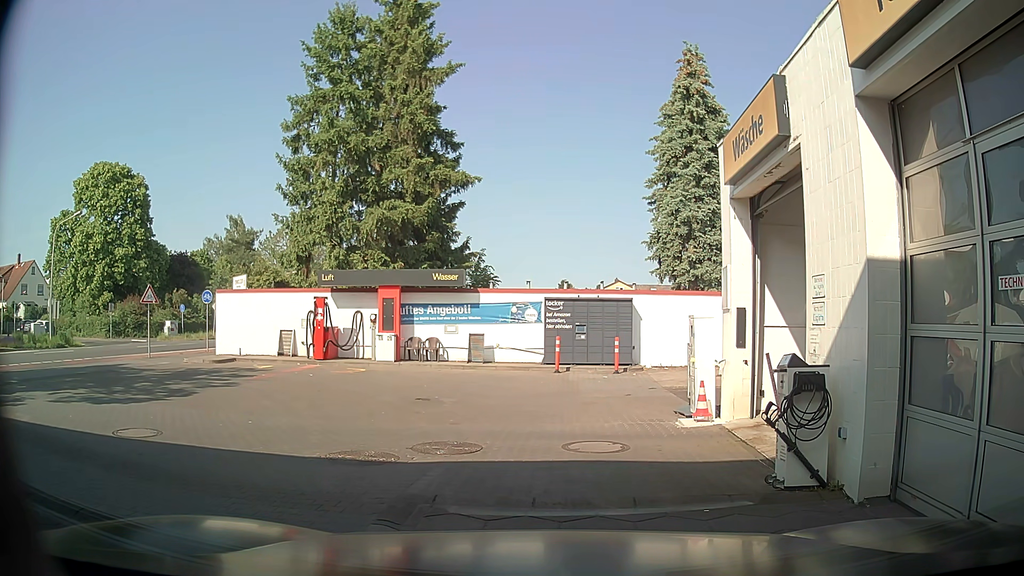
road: service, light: Day
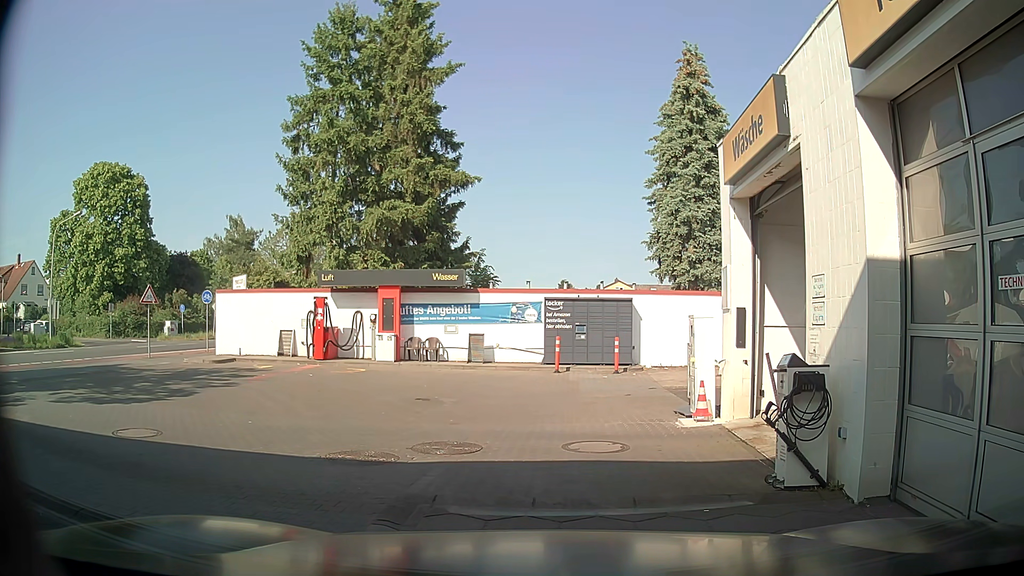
(0.0, 0.0) m; 0°
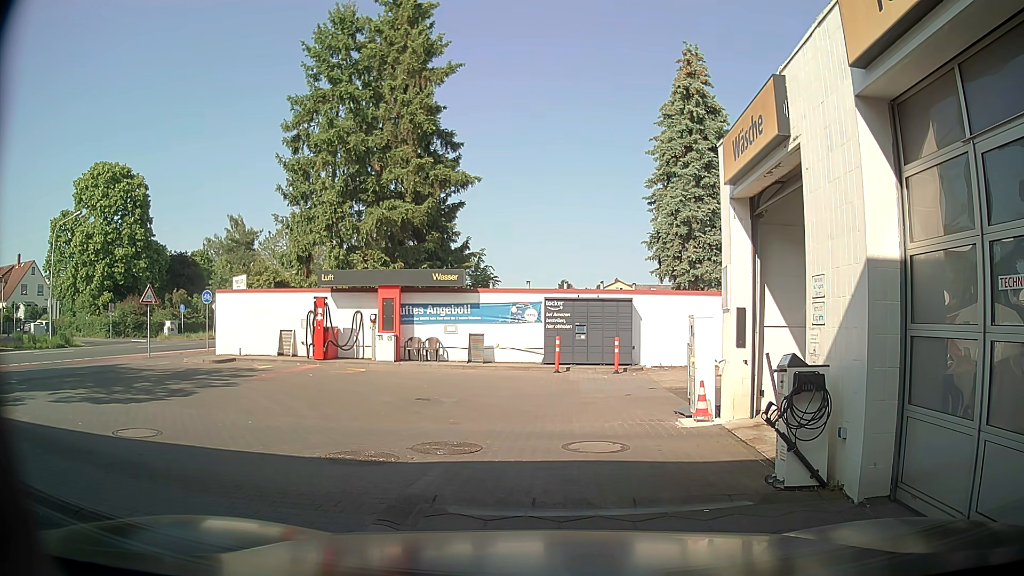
(0.0, 0.0) m; 0°
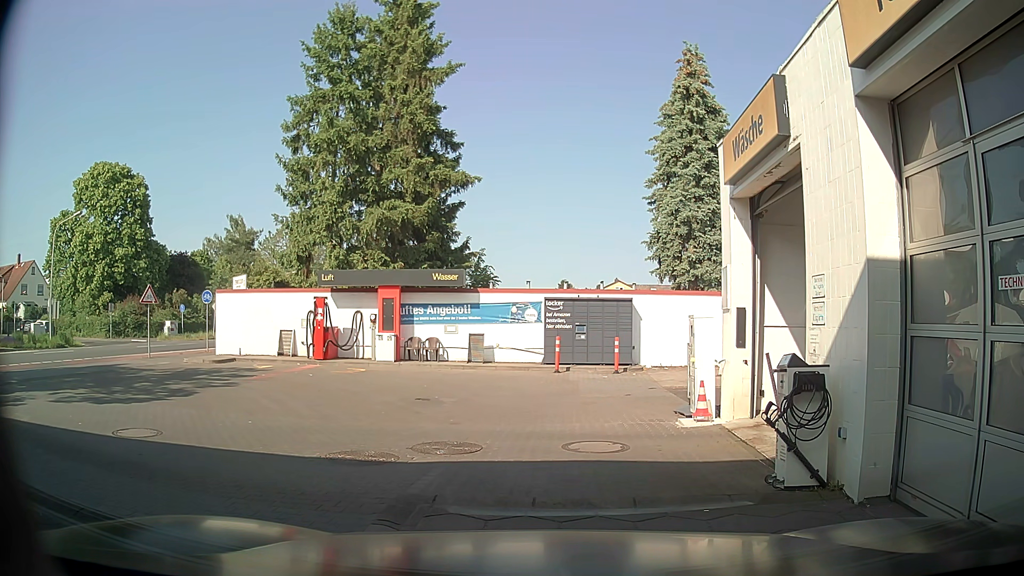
(0.0, 0.0) m; 0°
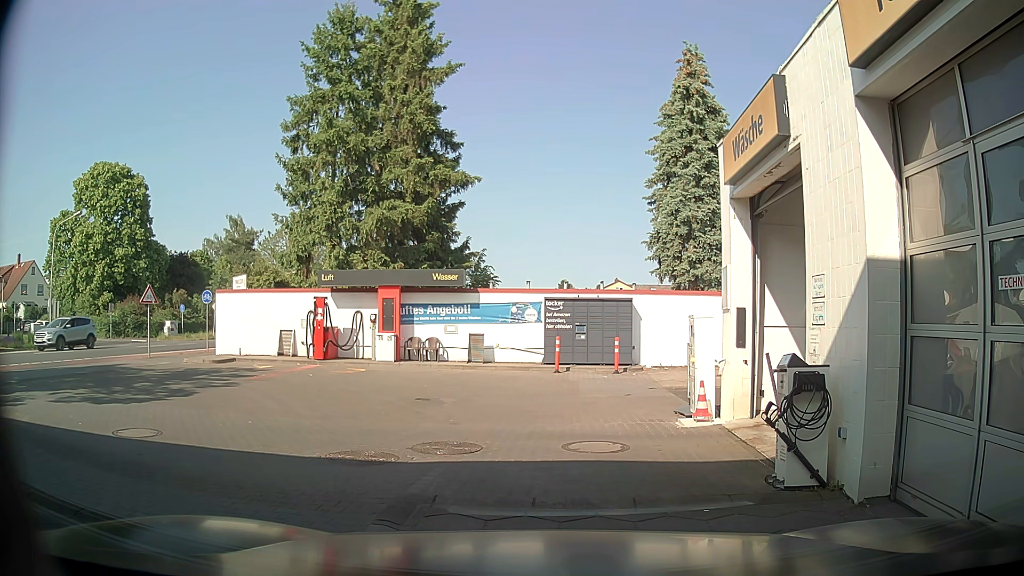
(0.0, 0.0) m; 0°
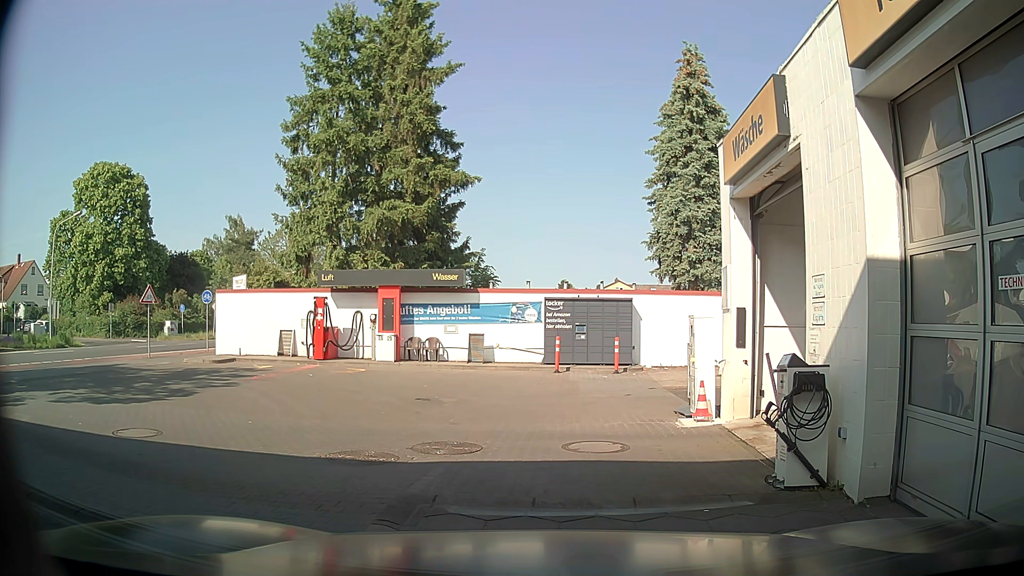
(0.0, 0.0) m; 0°
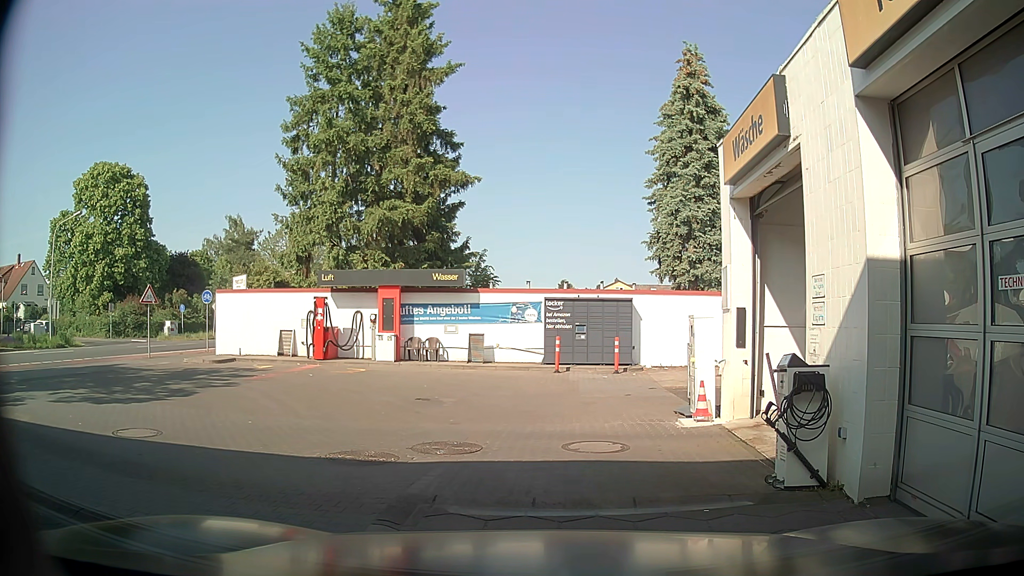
(0.0, 0.0) m; 0°
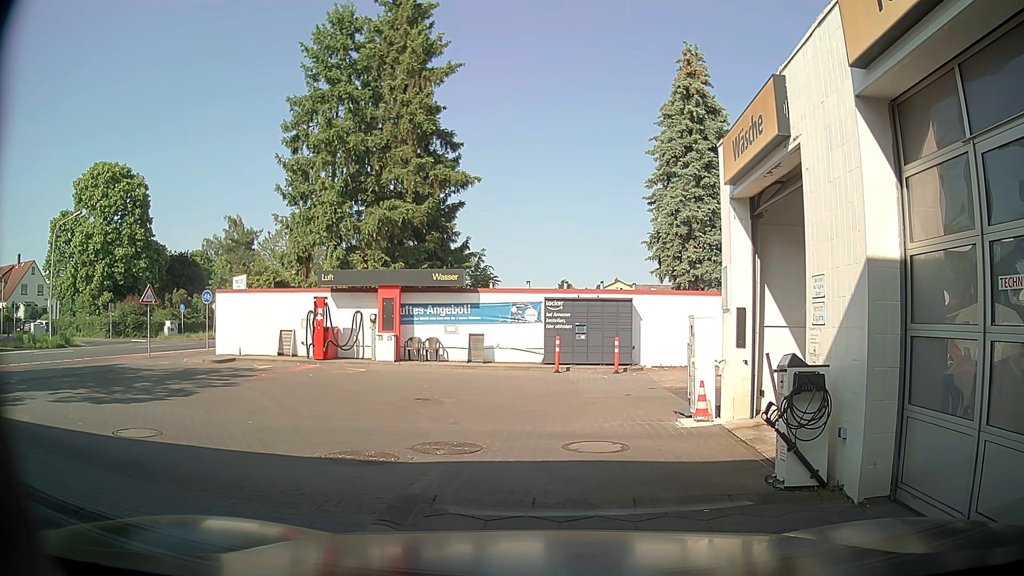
(0.0, 0.0) m; 0°
